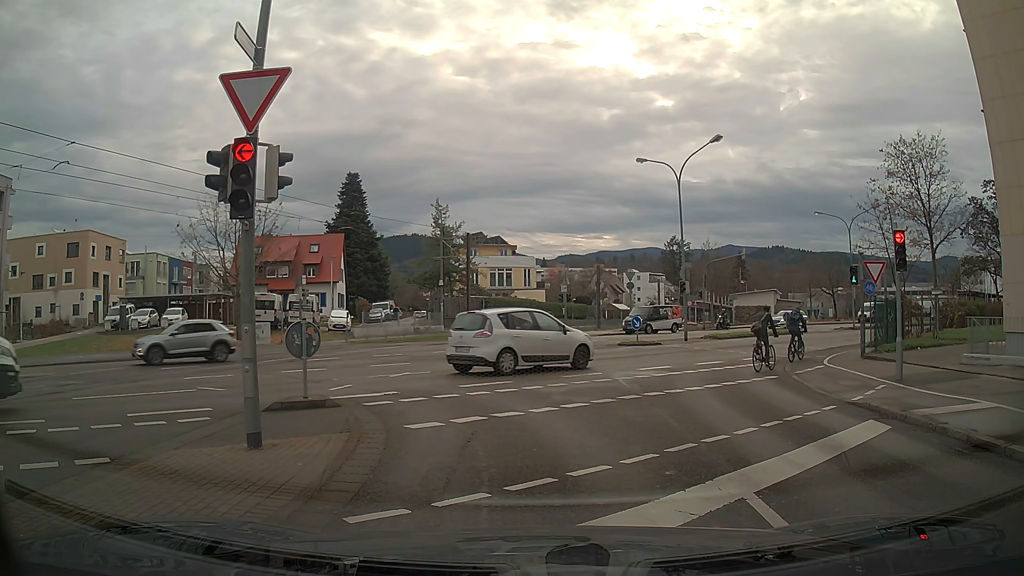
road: residential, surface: asphalt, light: Day
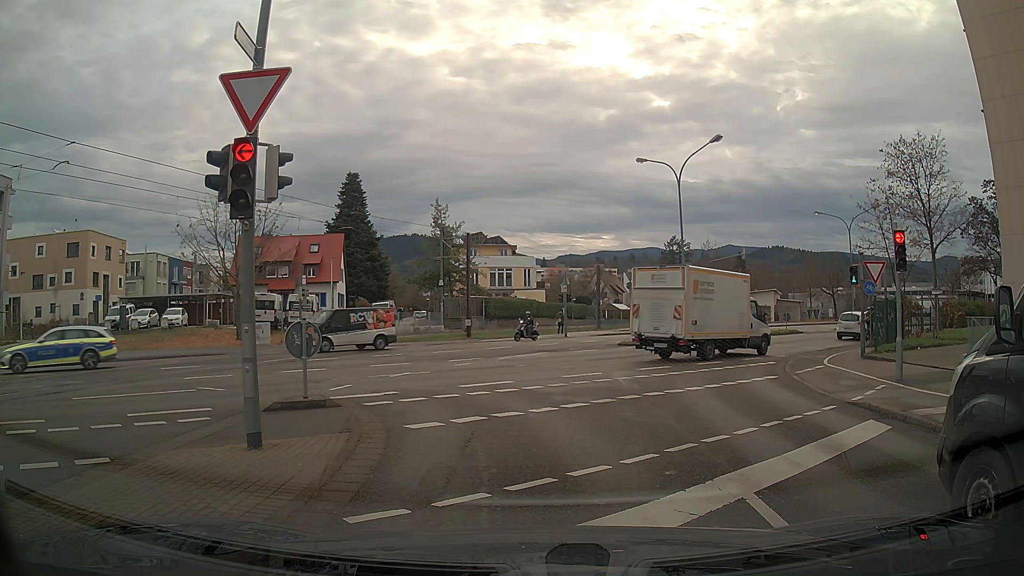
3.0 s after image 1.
(0.0, 0.0) m; 0°
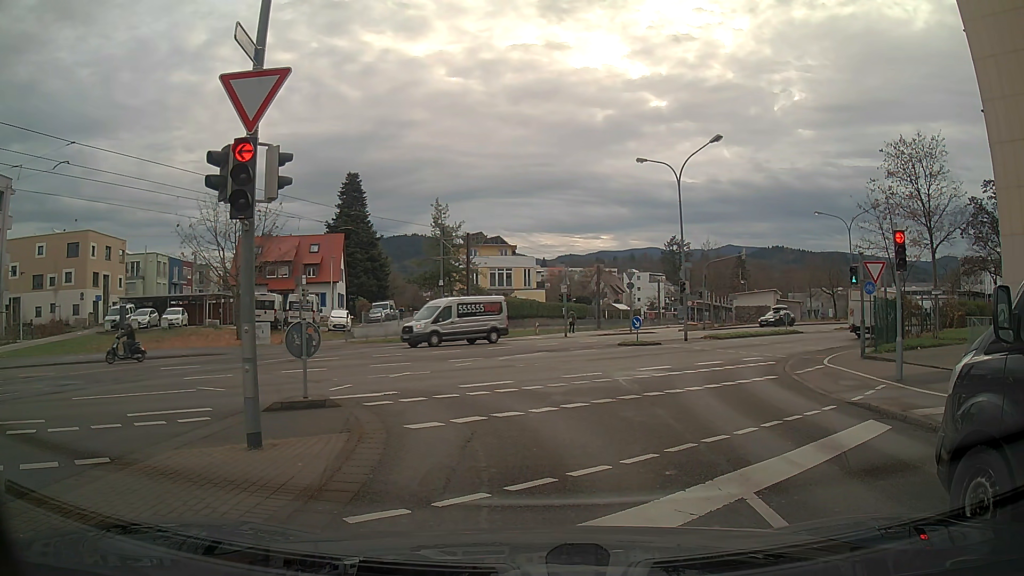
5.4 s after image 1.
(0.0, 0.0) m; 0°
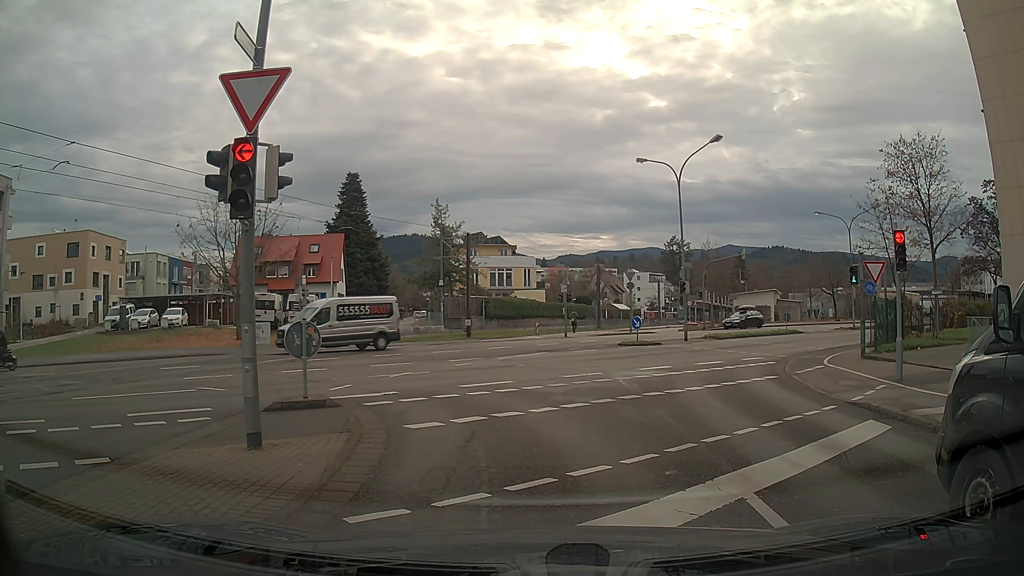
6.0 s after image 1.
(0.0, 0.0) m; 0°
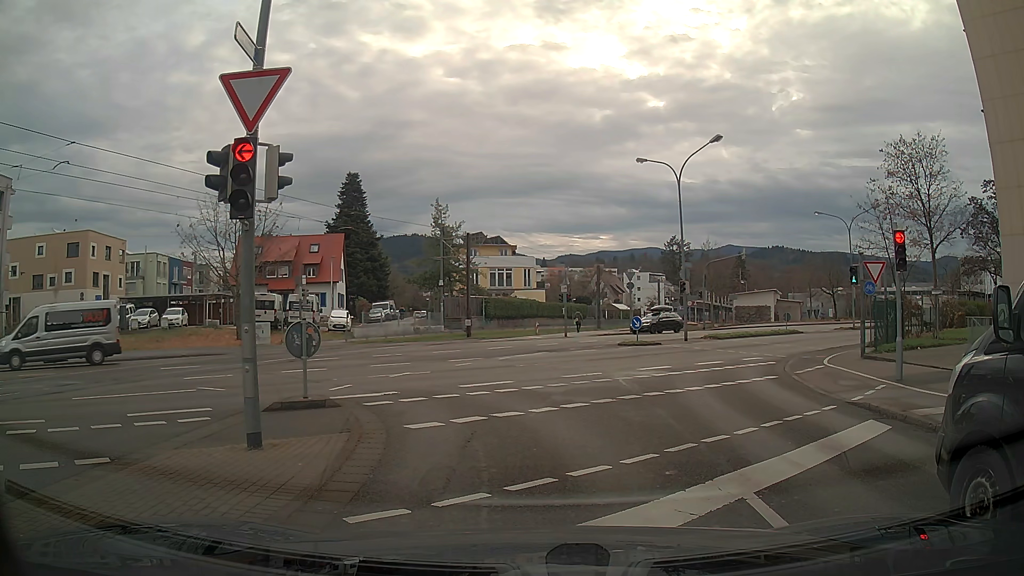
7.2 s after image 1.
(0.0, 0.0) m; 0°
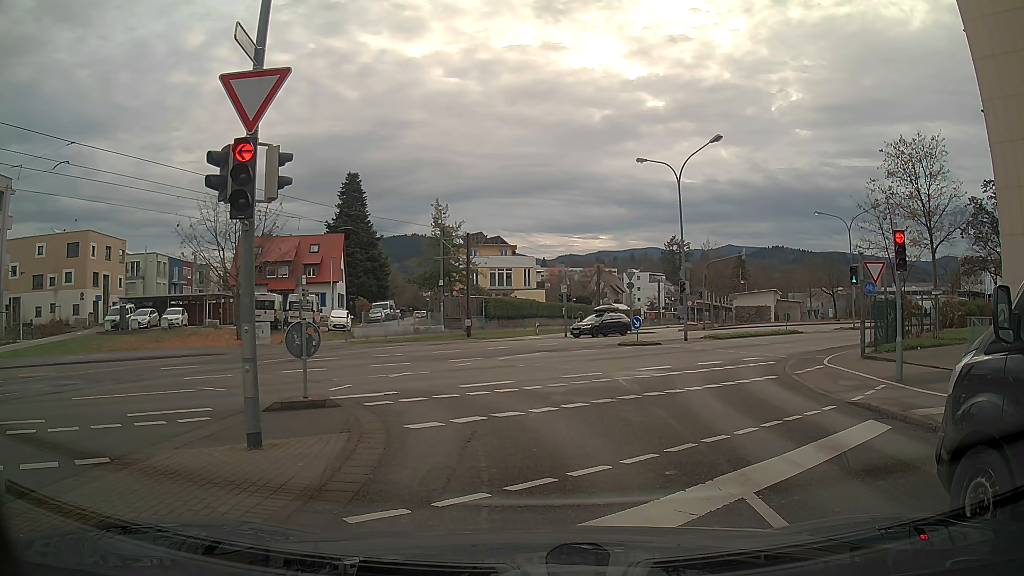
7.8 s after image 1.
(0.0, 0.0) m; 0°
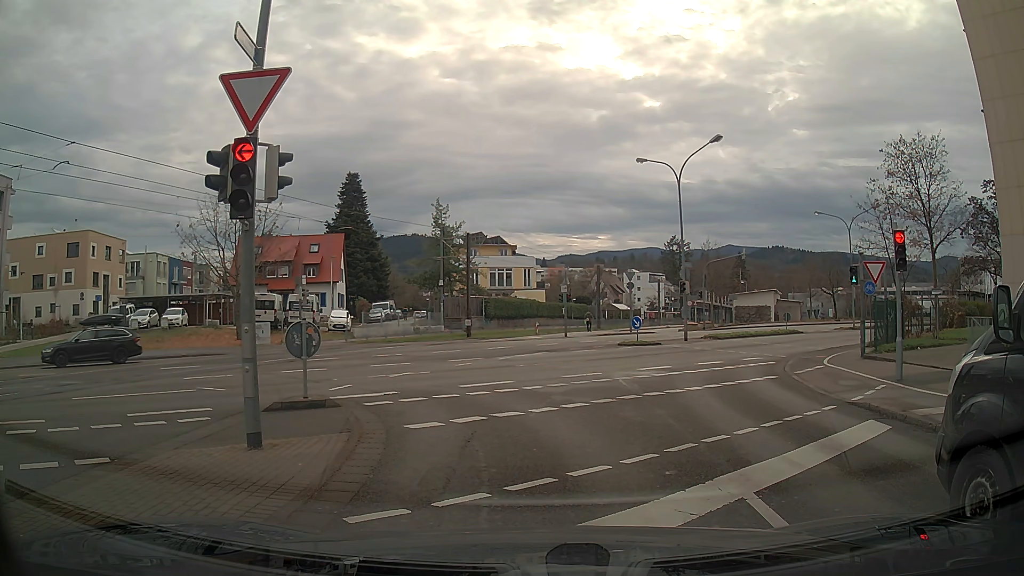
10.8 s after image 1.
(0.0, 0.0) m; 0°
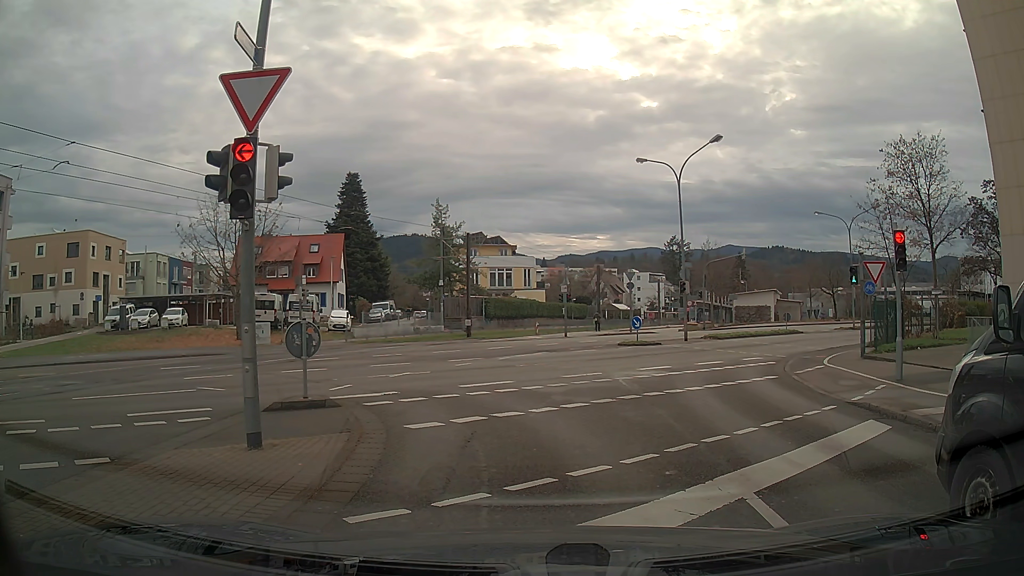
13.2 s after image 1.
(0.0, 0.0) m; 0°
